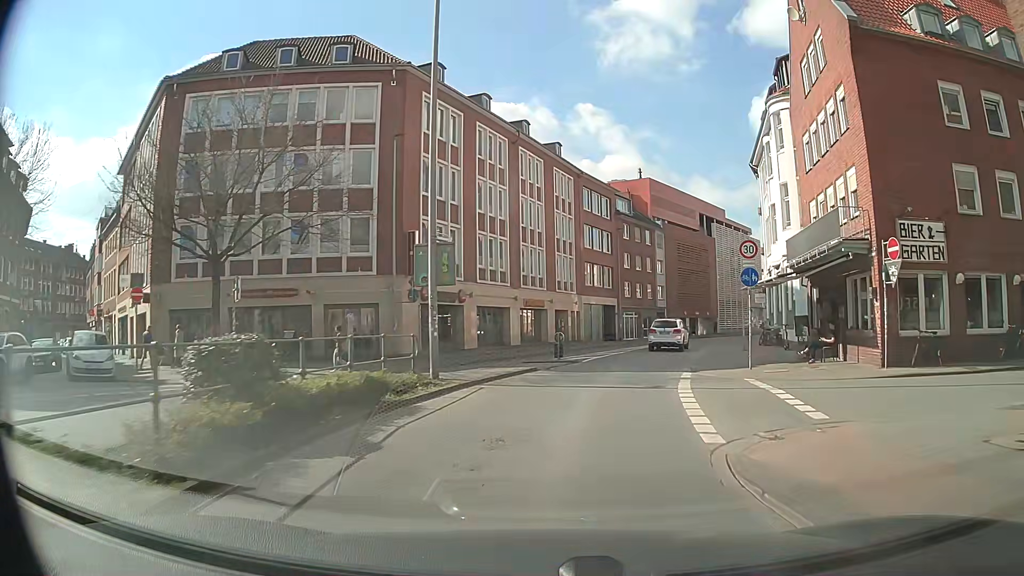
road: secondary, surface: asphalt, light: Day
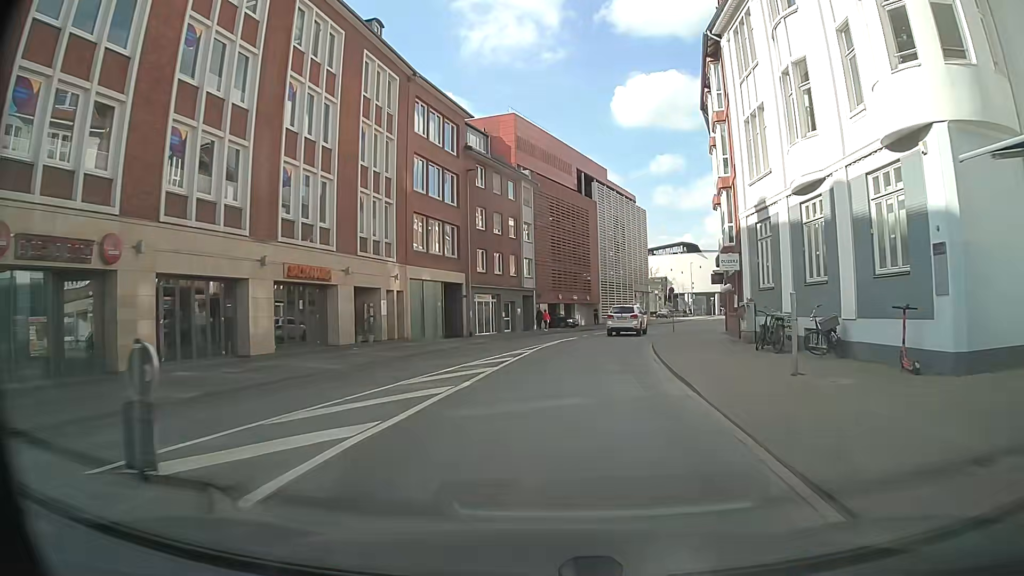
(+2.3, +21.1) m; +14°
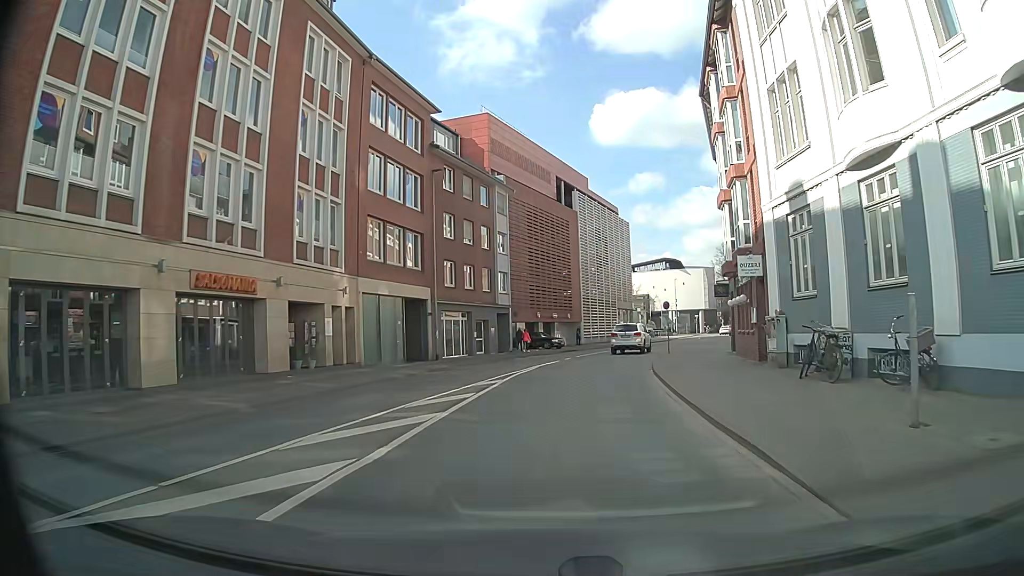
(0.0, +5.2) m; +1°
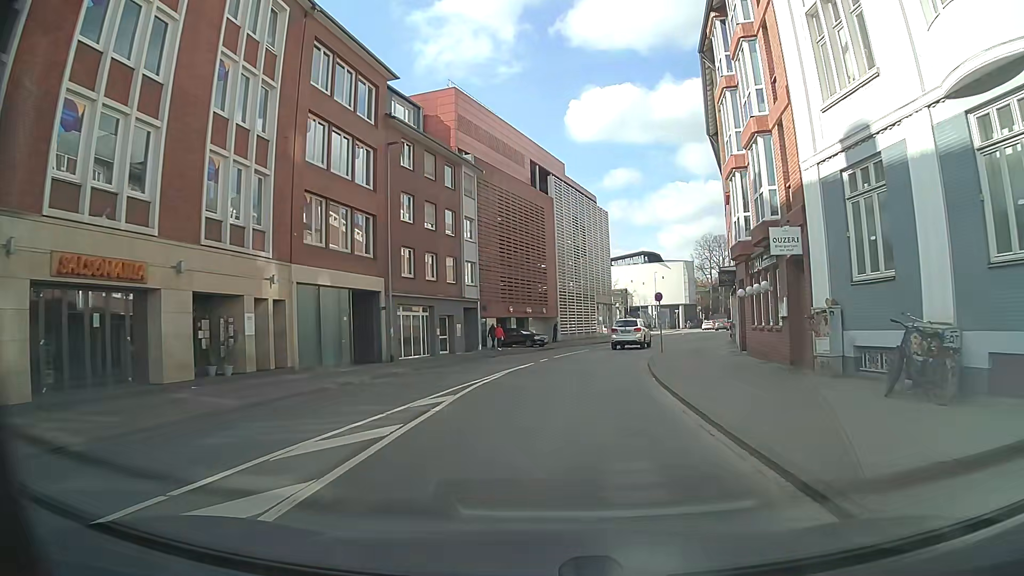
(0.0, +5.1) m; +2°
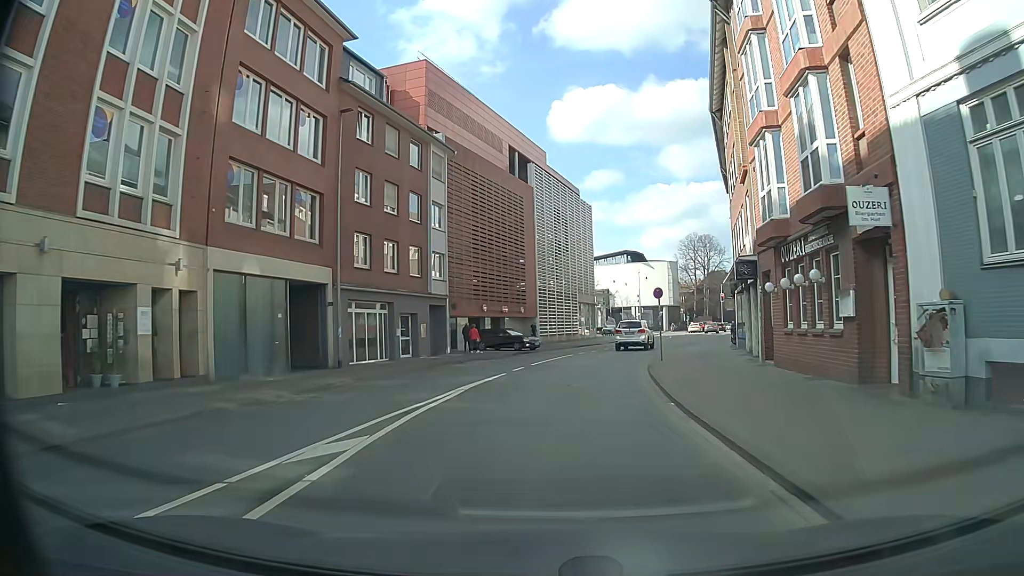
(+0.1, +5.1) m; +2°
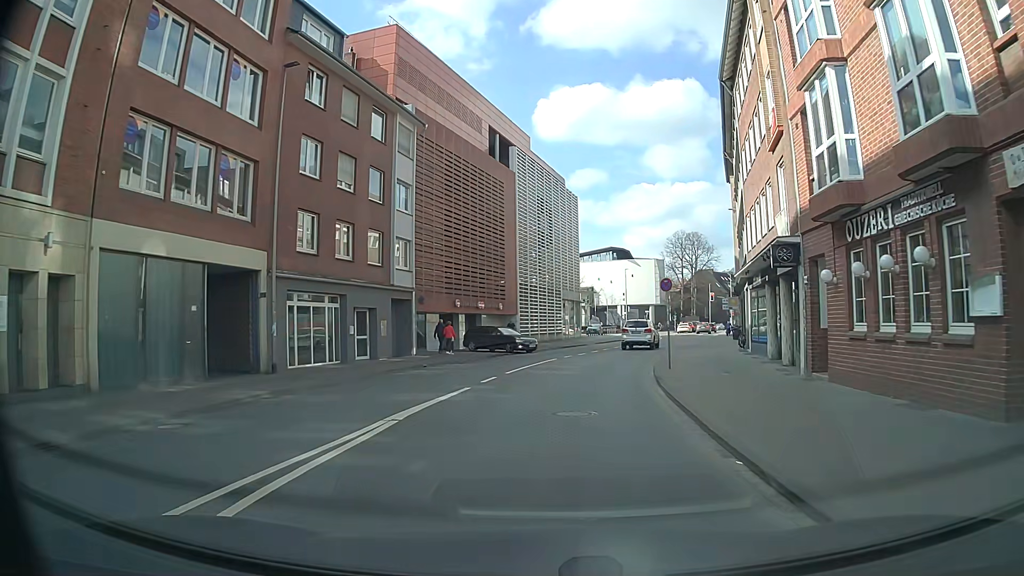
(0.0, +5.0) m; +1°
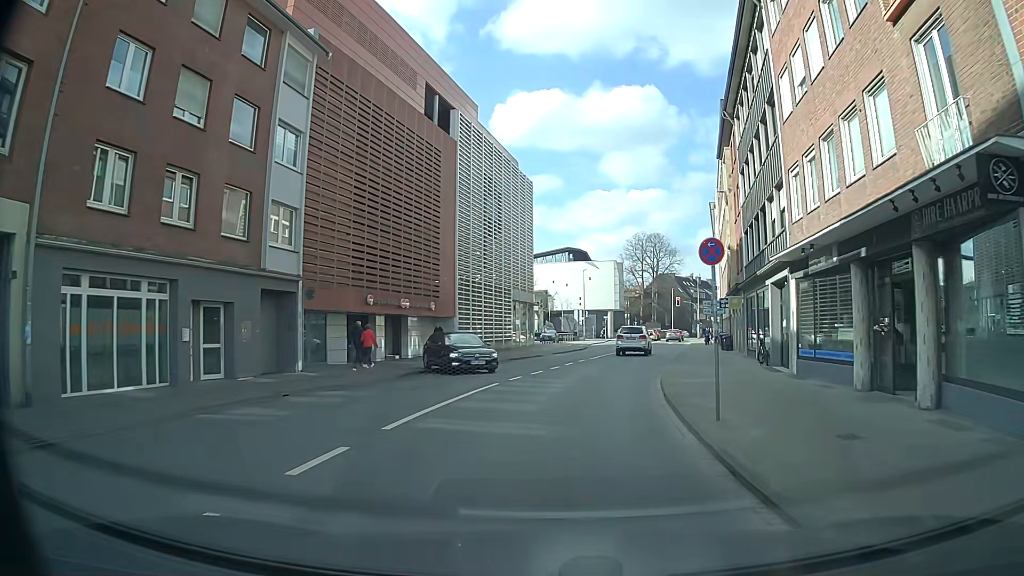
(+0.4, +10.1) m; +3°
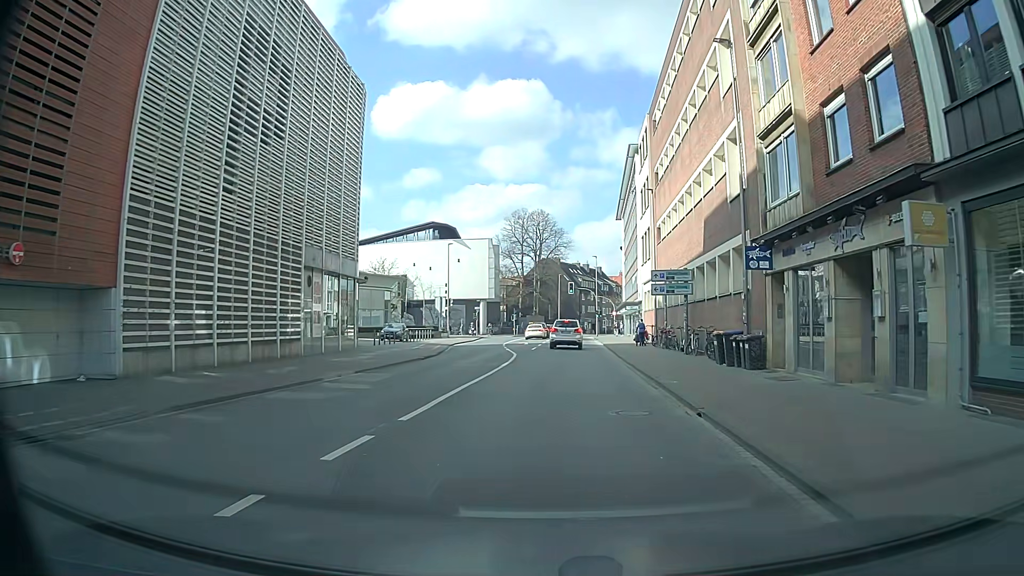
(+2.4, +24.2) m; +10°
(0, +10) (+1, +20) (+1, +30) (+2, +40) (+2, +50) (+3, +60) (+4, +70) (+4, +80) (+5, +90) (+7, +100) m
